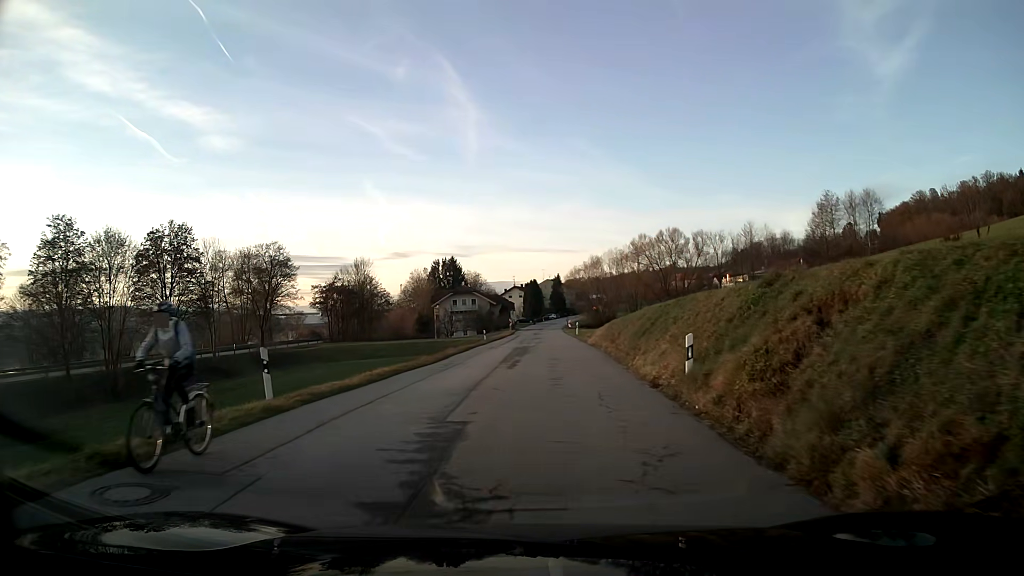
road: tertiary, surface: asphalt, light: Day
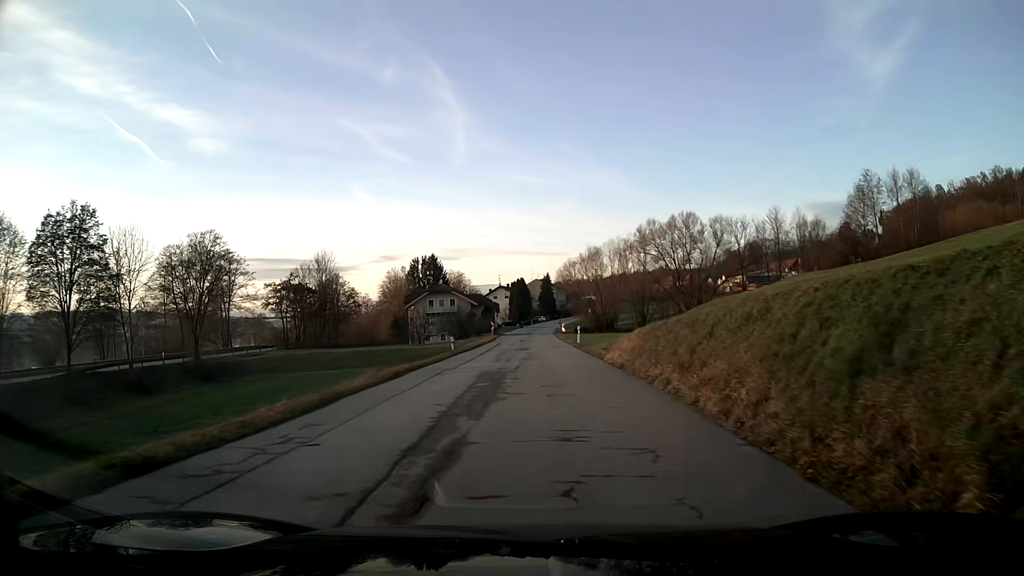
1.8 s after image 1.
(+0.1, +15.0) m; +1°
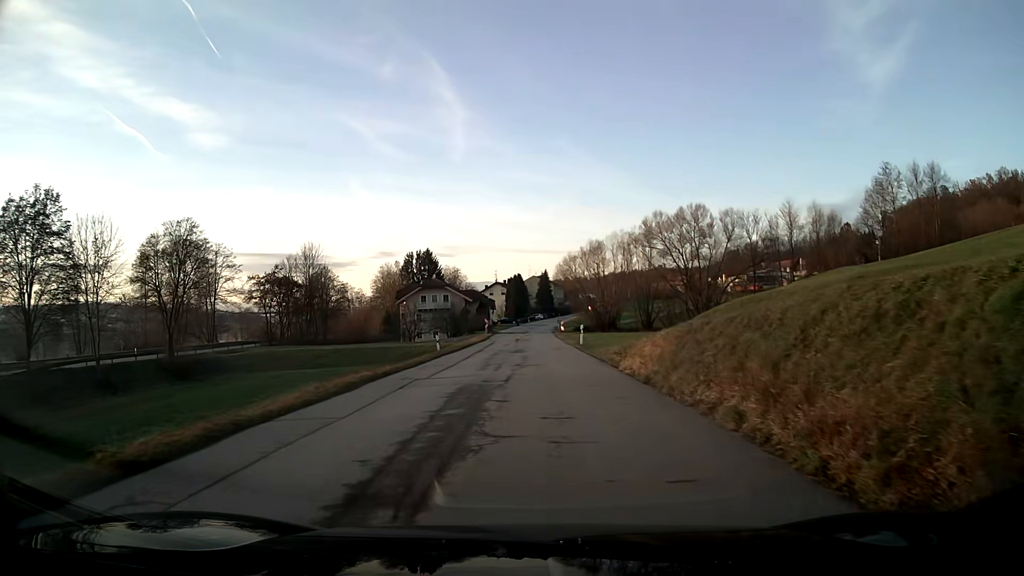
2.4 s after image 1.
(0.0, +5.0) m; 0°
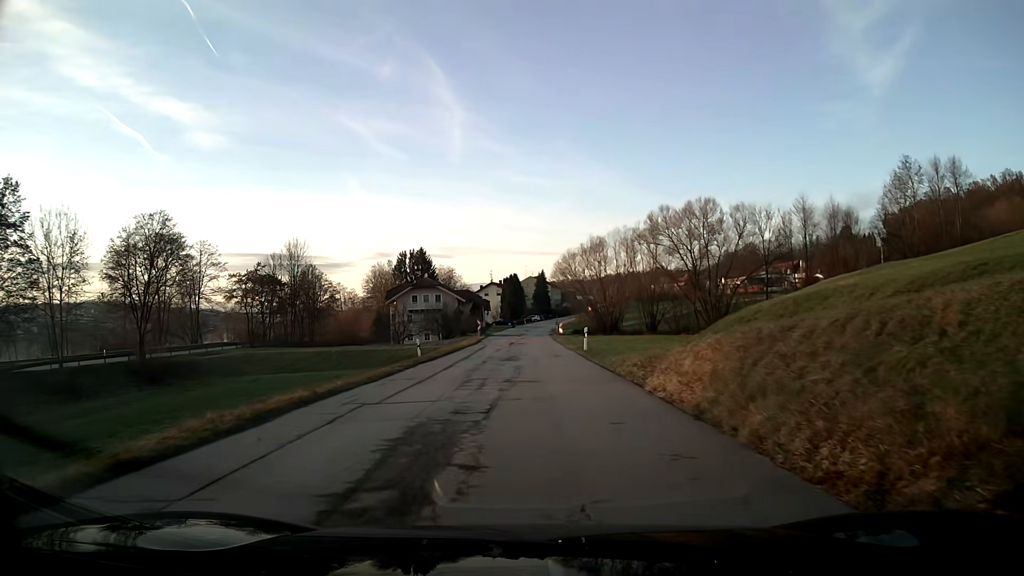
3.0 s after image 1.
(0.0, +5.0) m; 0°
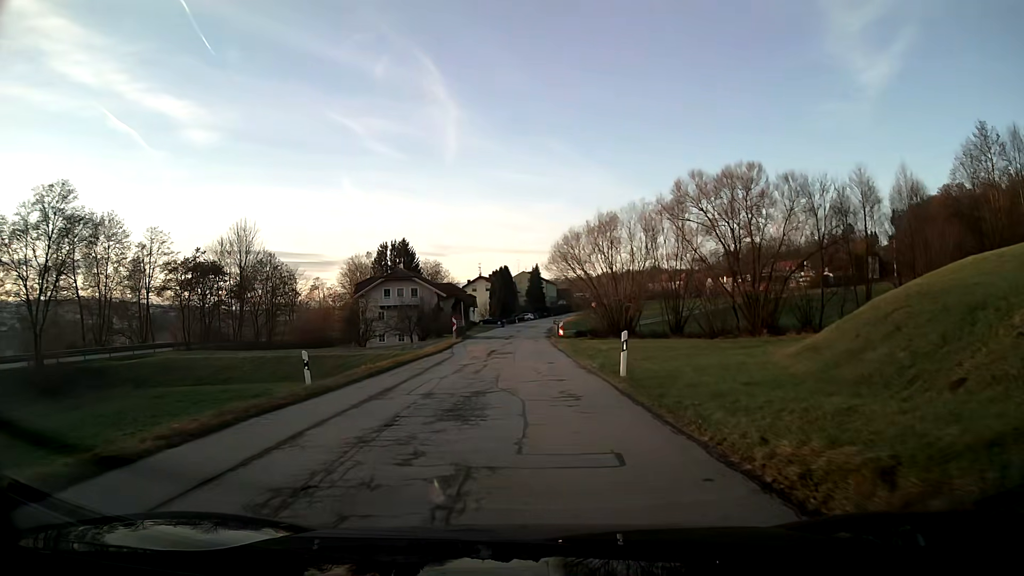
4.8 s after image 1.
(+0.1, +14.9) m; 0°
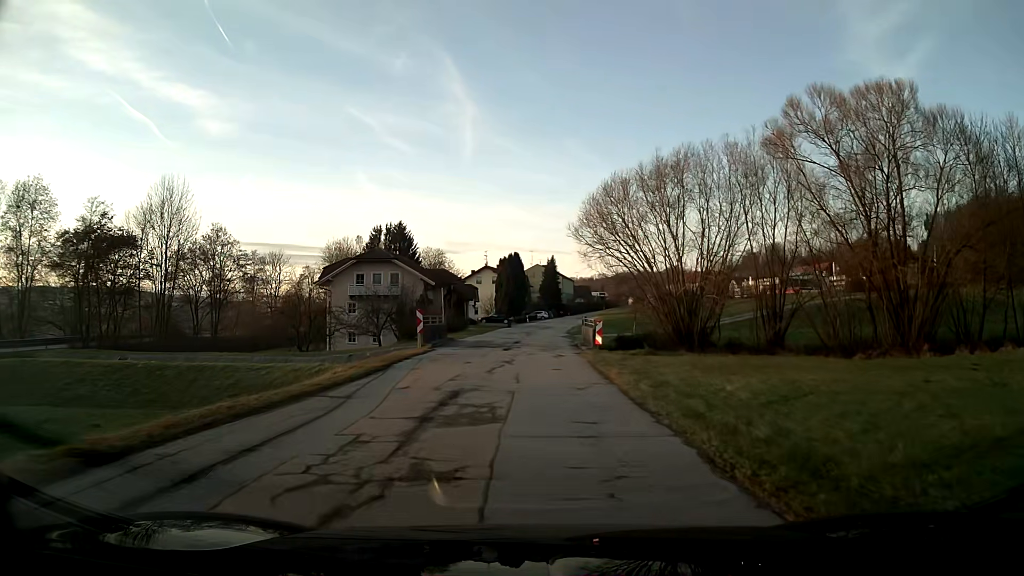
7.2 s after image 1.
(-0.2, +19.9) m; -1°
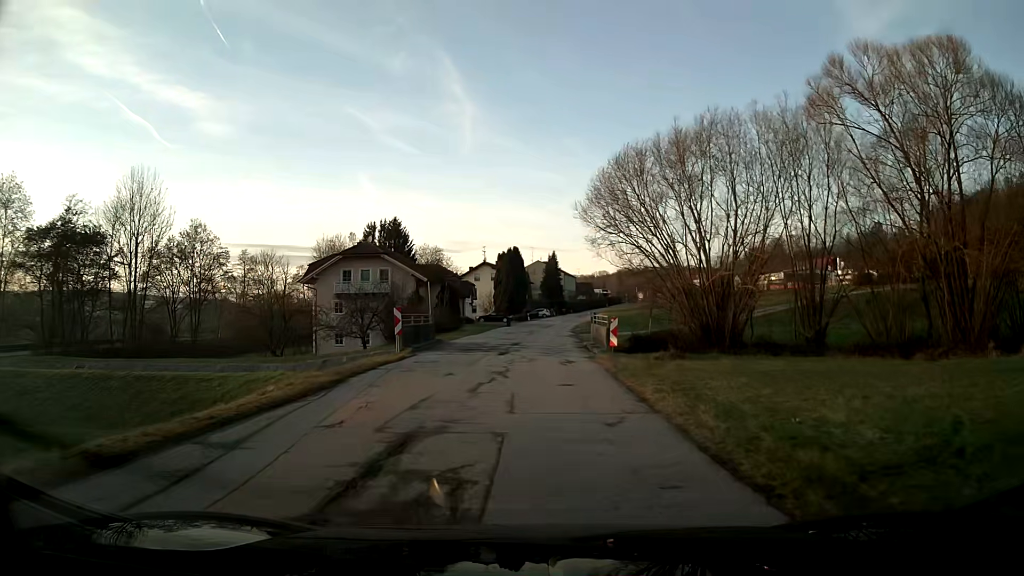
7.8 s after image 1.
(0.0, +5.0) m; 0°
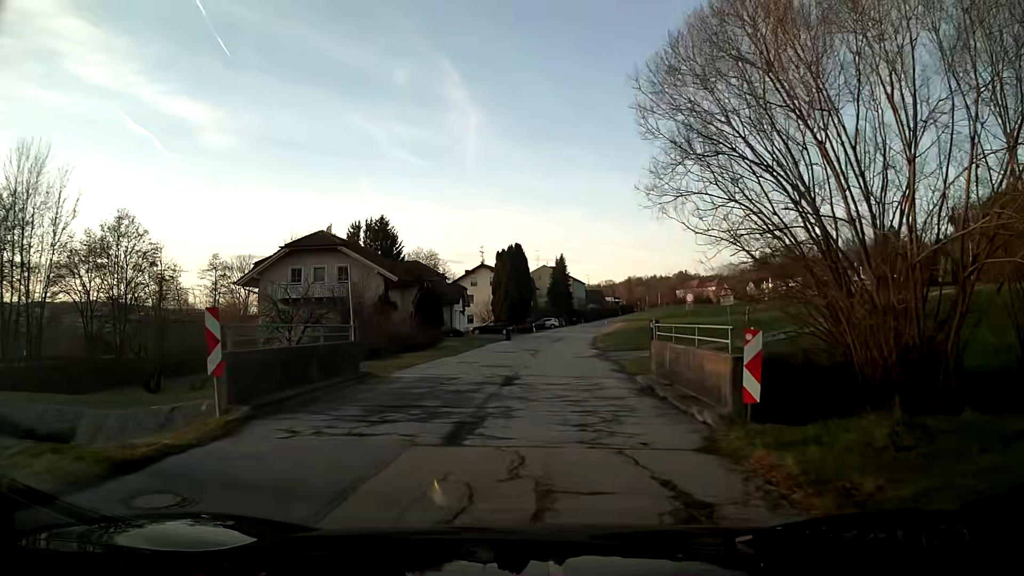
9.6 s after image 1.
(-0.1, +14.8) m; 0°
(0, +10) (0, +20) (+1, +30) (+1, +40) (+2, +50) (+3, +60) (+5, +70) (+7, +80) (+8, +89) (+11, +99) m
